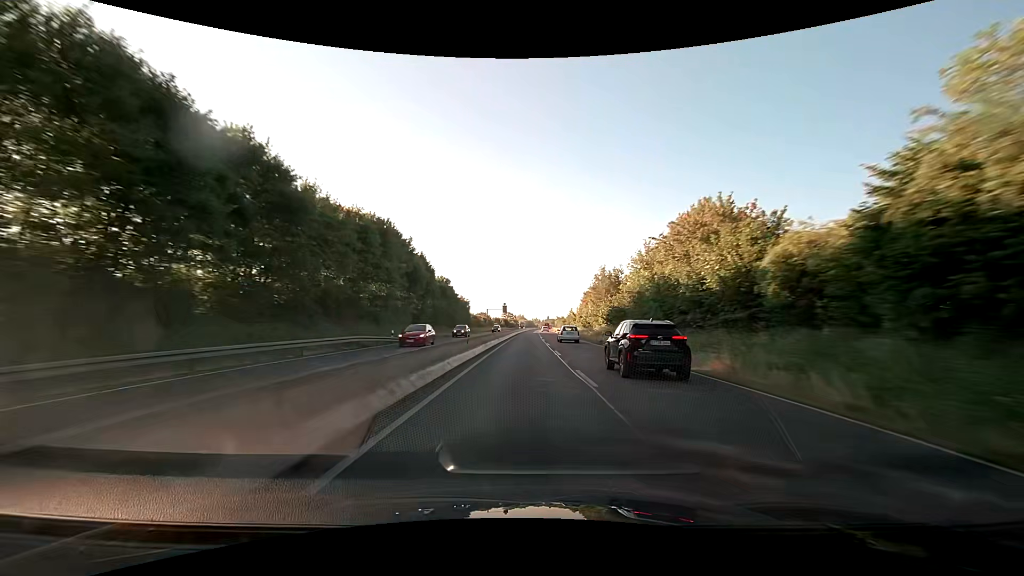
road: trunk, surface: asphalt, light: Day
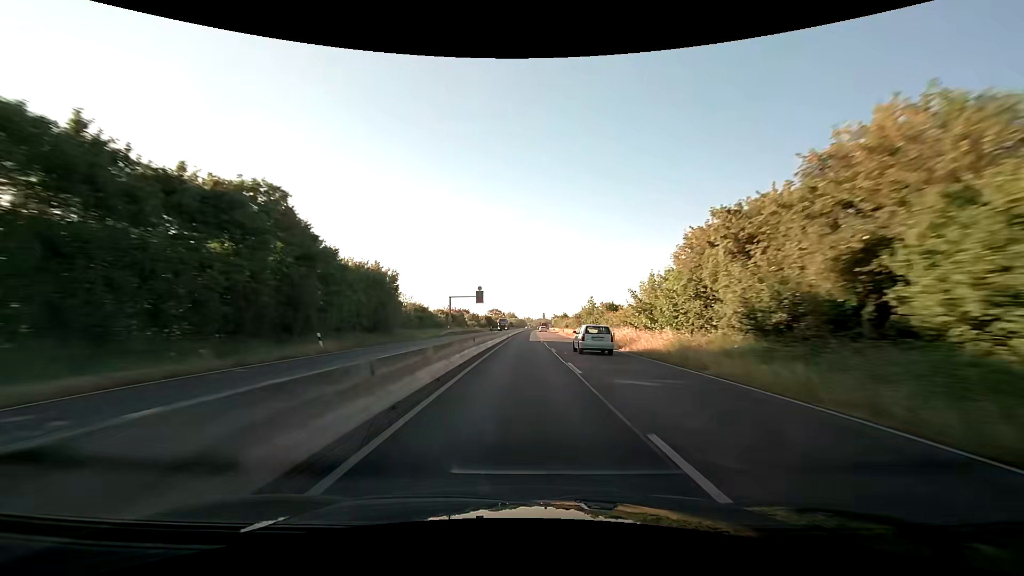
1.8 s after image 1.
(+0.4, +57.3) m; +1°
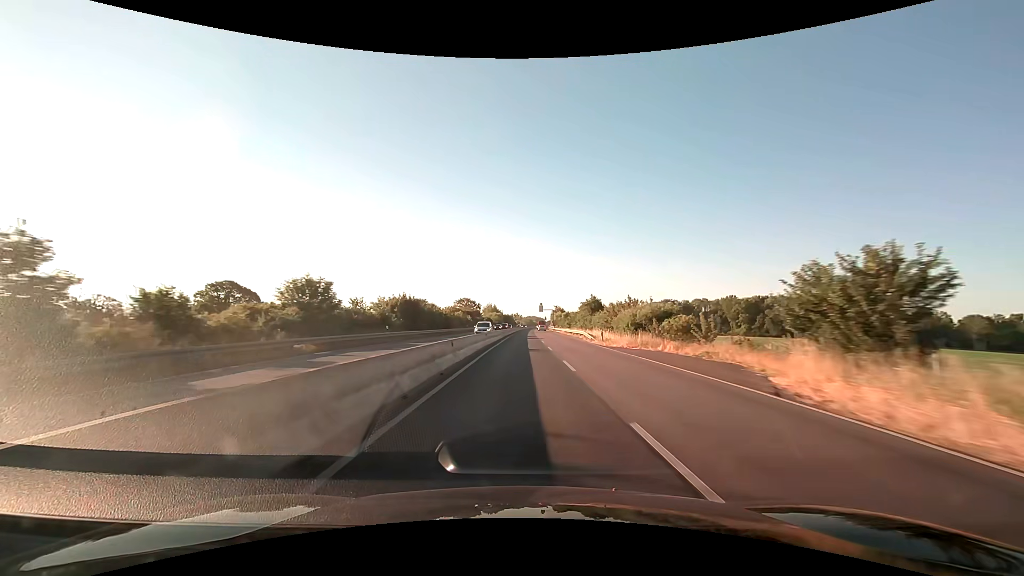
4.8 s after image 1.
(+0.8, +95.4) m; +1°
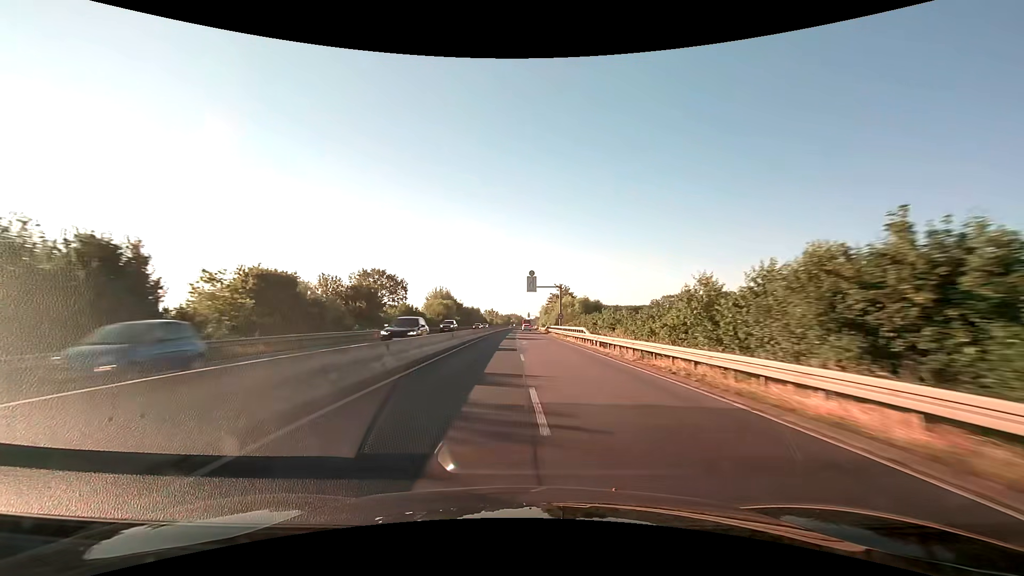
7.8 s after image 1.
(+1.6, +92.0) m; +2°
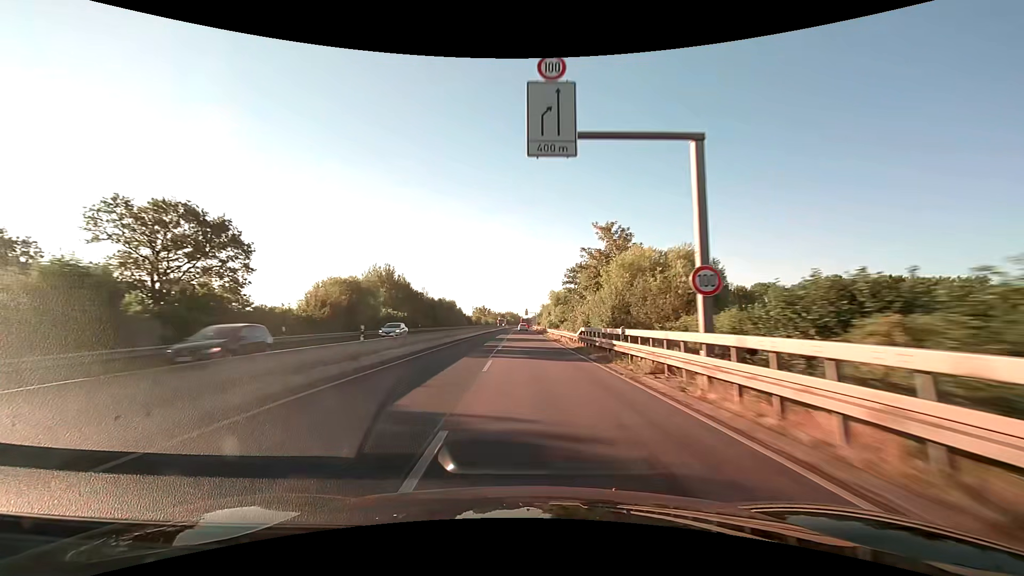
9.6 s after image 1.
(+0.3, +52.1) m; 0°
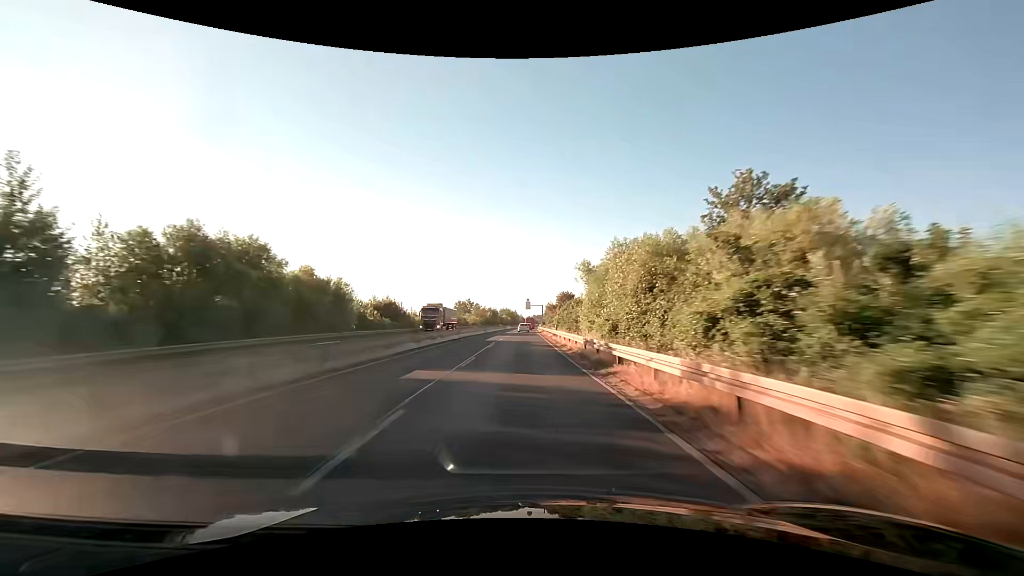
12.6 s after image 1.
(+0.1, +82.2) m; 0°
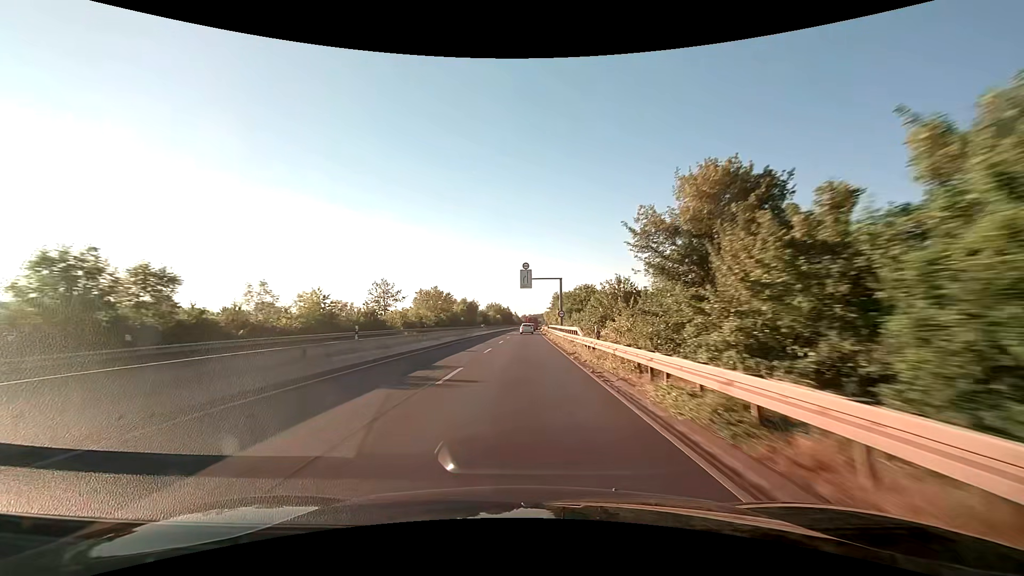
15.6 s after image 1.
(+0.2, +76.2) m; 0°
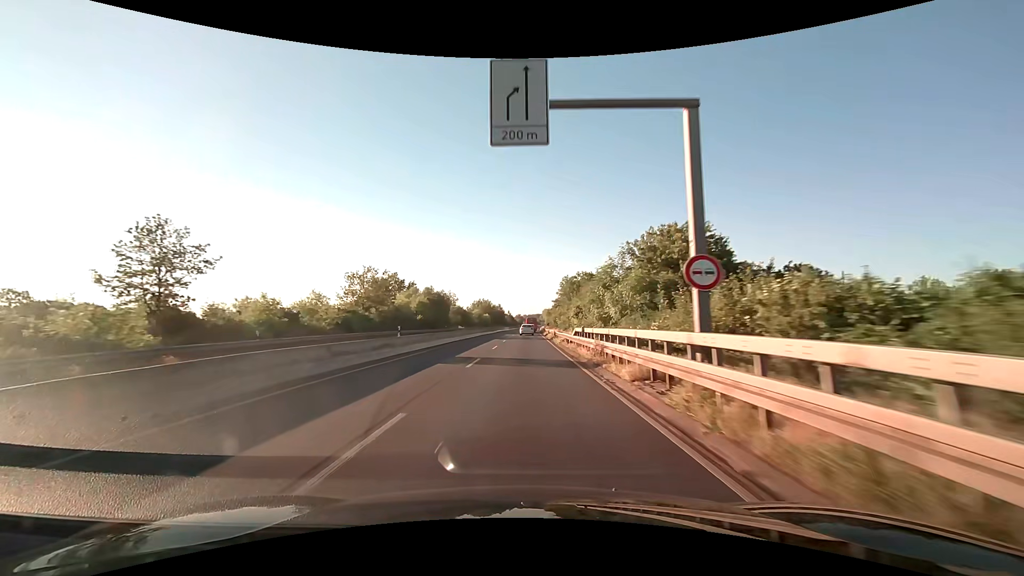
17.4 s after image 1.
(+0.2, +43.3) m; +1°
(0, +10) (0, +20) (0, +30) (0, +40) (0, +50) (+1, +60) (+1, +70) (+1, +80) (+1, +90) (+1, +100) m
